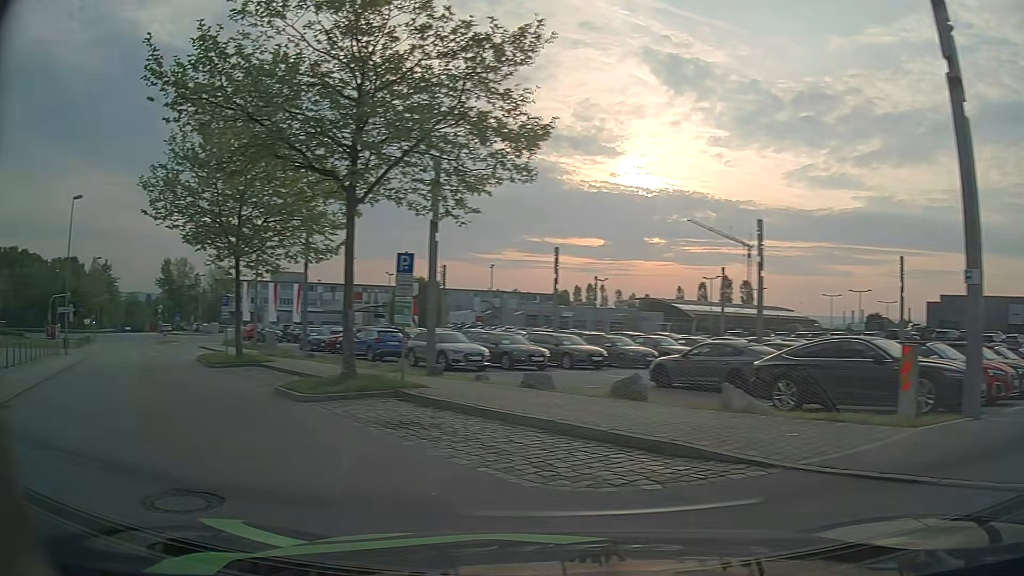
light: Day
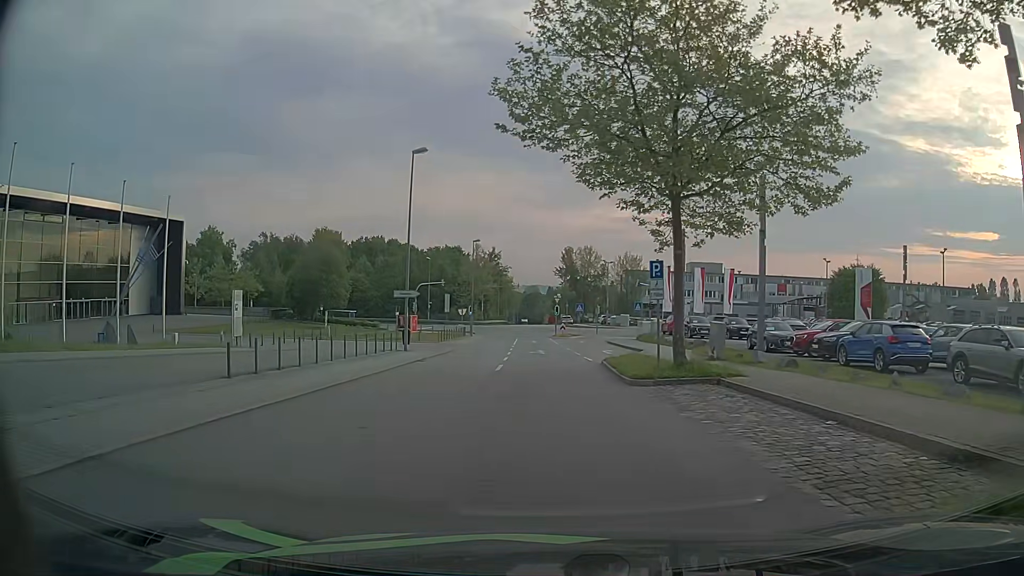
(-4.7, +10.7) m; -34°
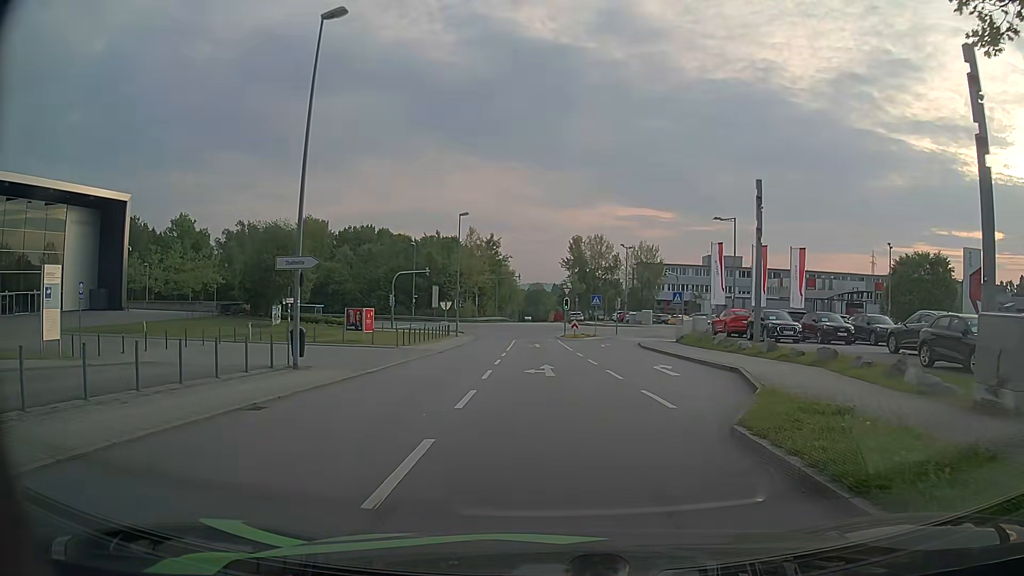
(-0.4, +16.0) m; -1°
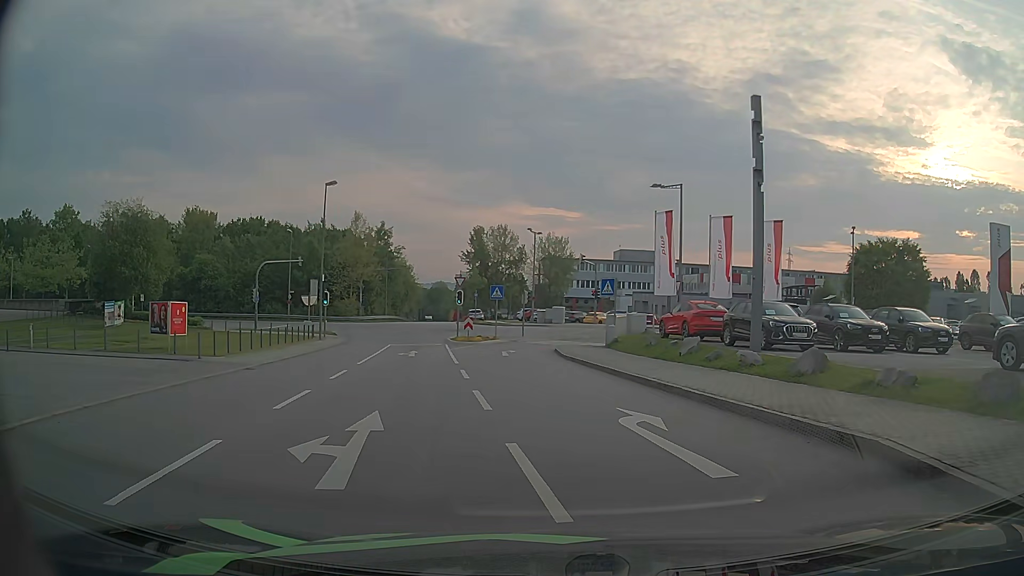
(+0.8, +12.3) m; +8°
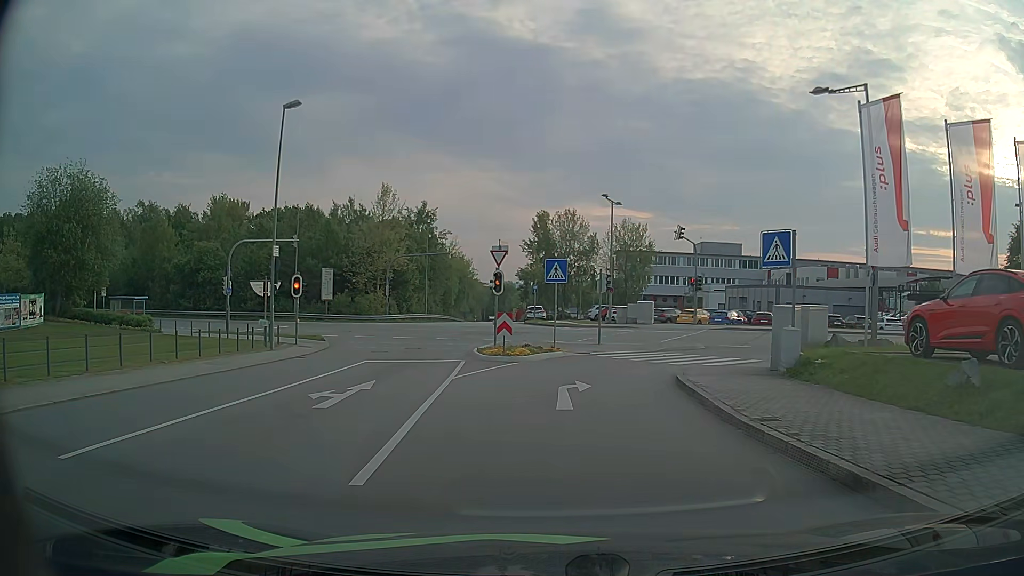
(-0.6, +17.3) m; -6°
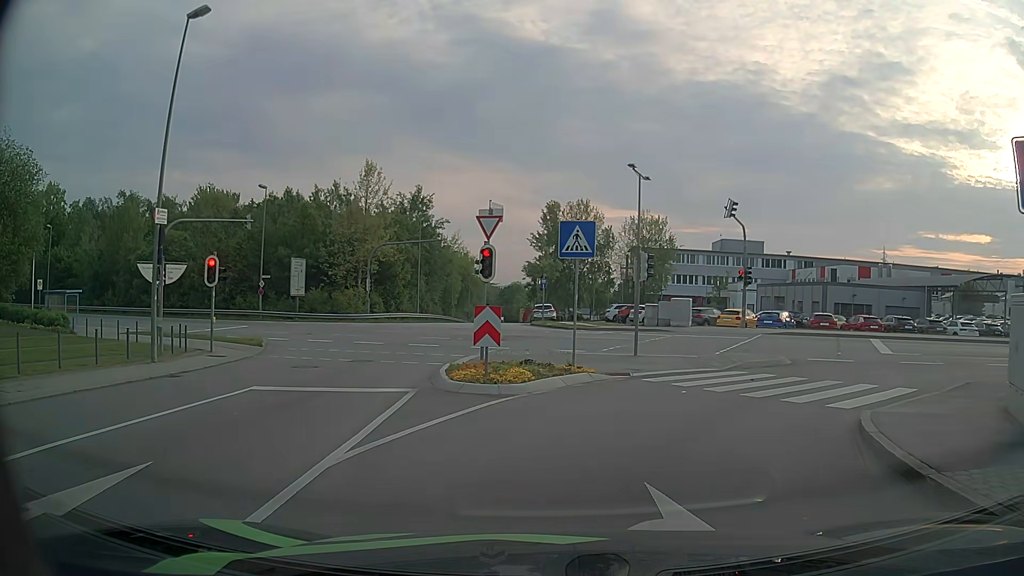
(-0.1, +9.5) m; -1°
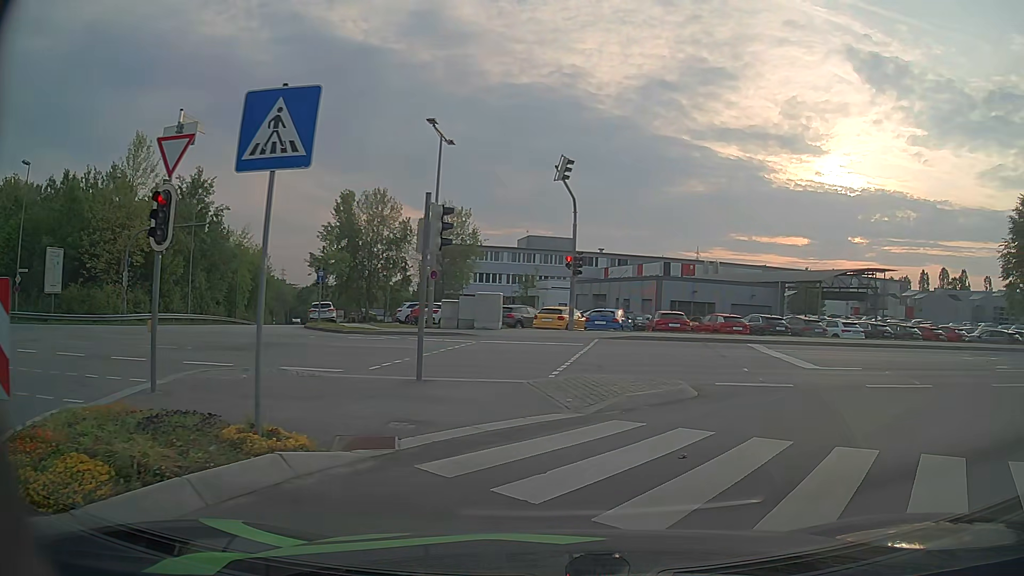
(+0.8, +8.7) m; +16°
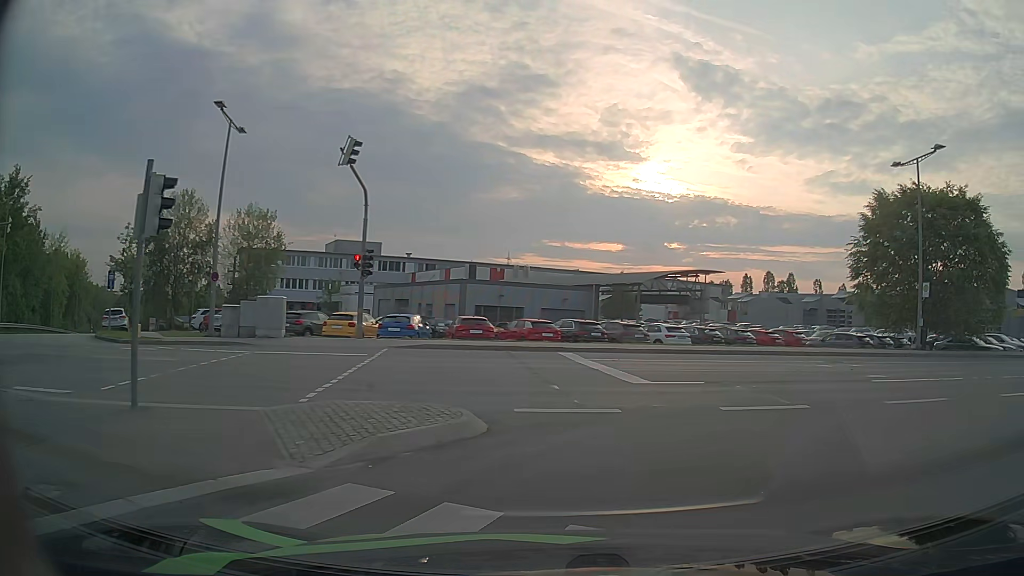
(+0.4, +3.2) m; +15°
